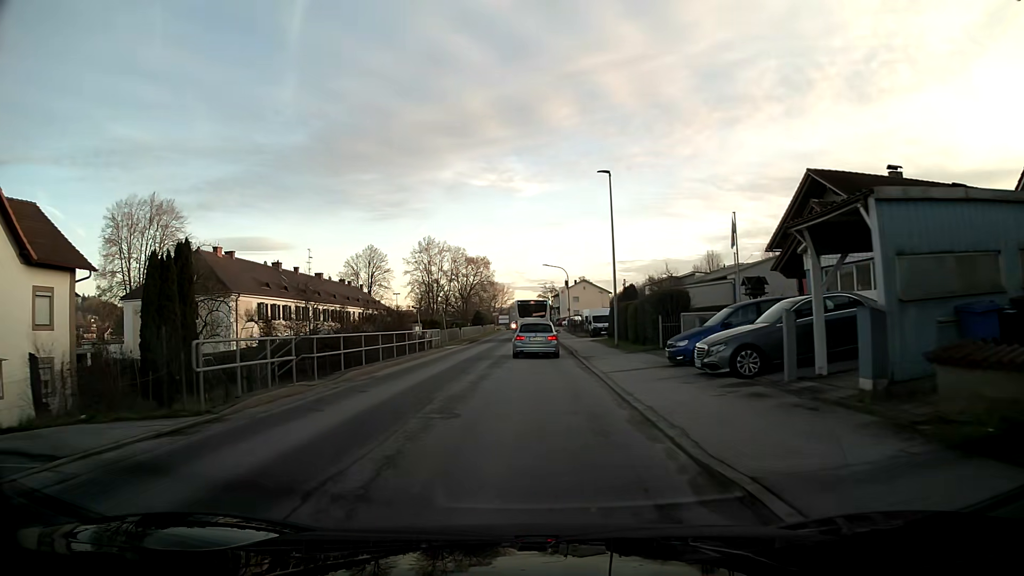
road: unclassified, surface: asphalt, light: Day
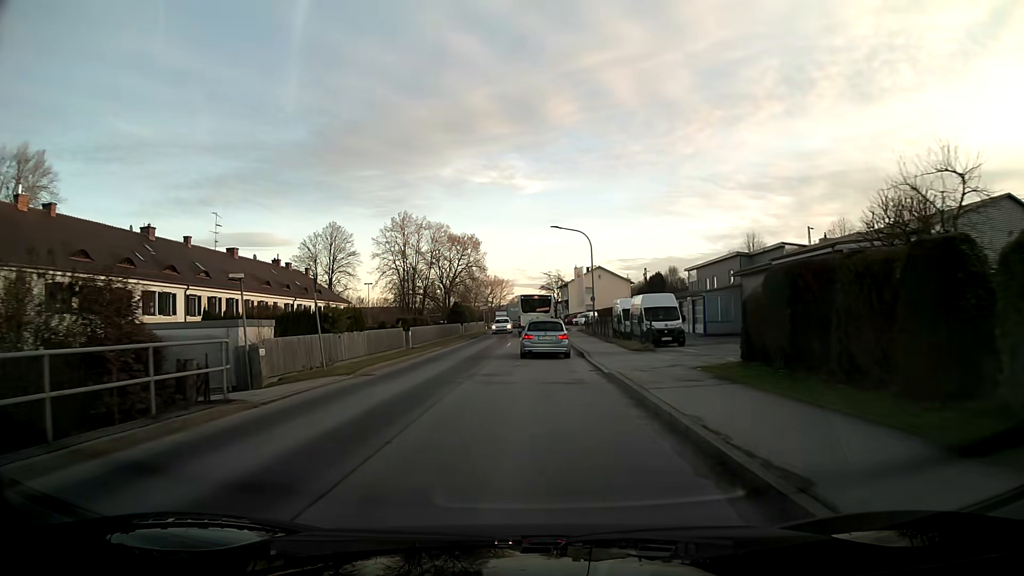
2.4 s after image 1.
(0.0, +28.3) m; 0°
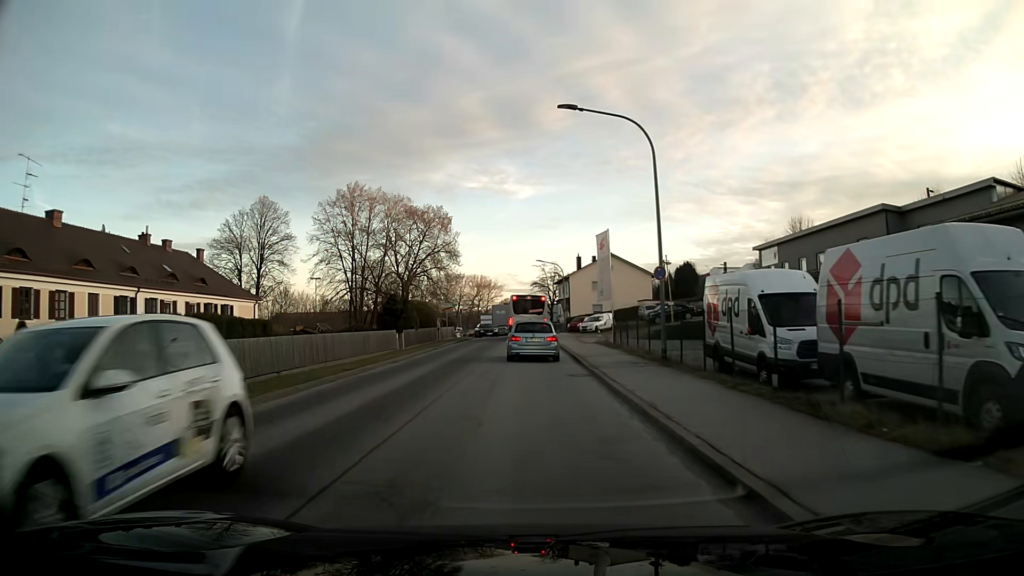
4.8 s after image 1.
(+0.2, +26.9) m; 0°
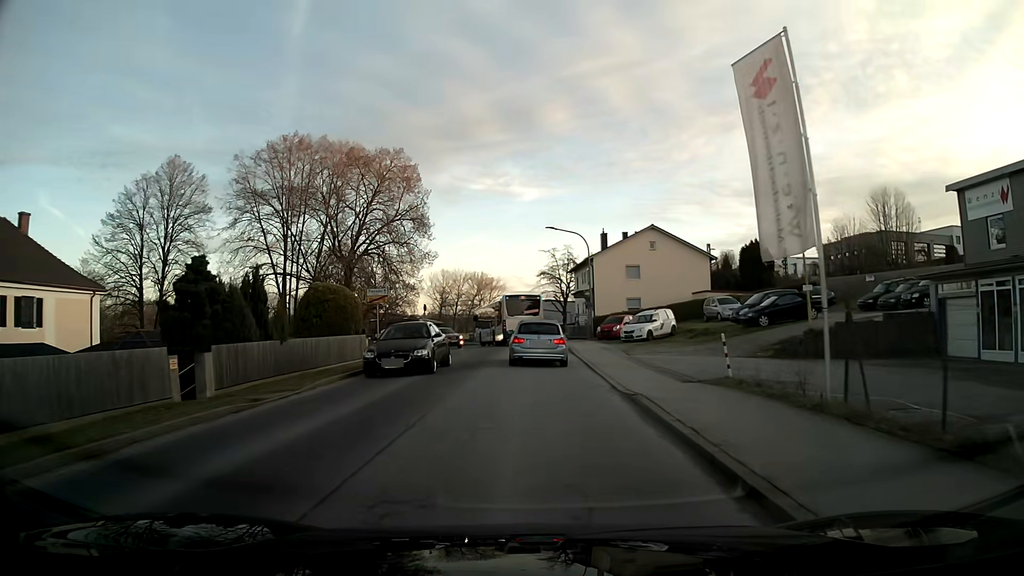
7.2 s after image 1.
(-0.1, +24.9) m; 0°
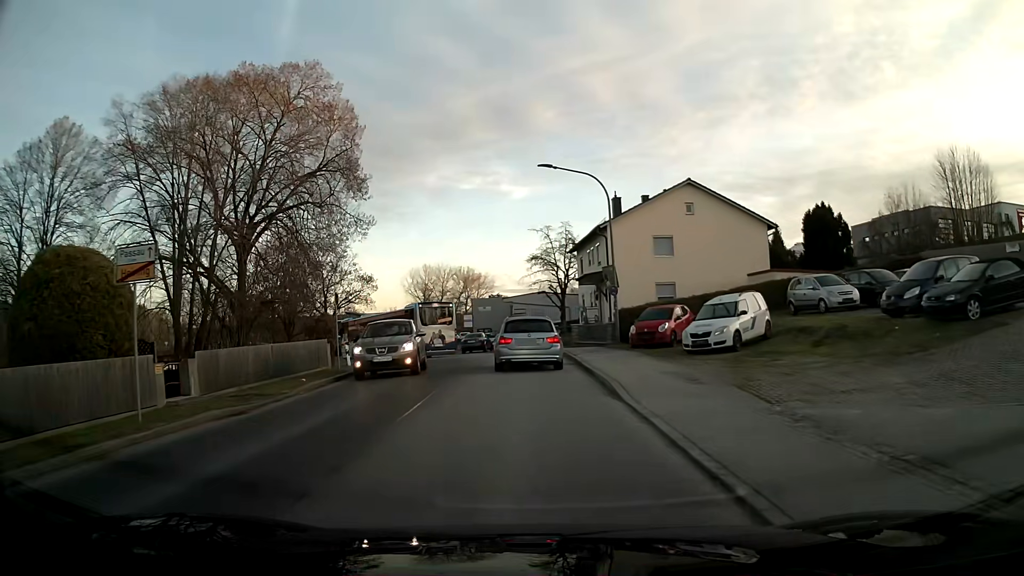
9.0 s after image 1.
(+0.1, +16.9) m; 0°
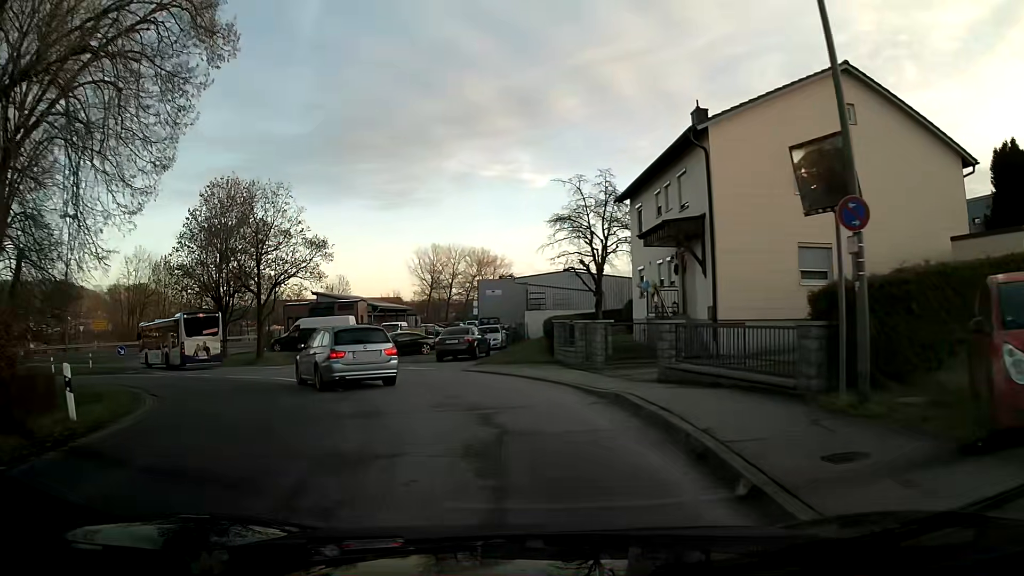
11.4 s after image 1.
(-0.3, +19.2) m; -3°
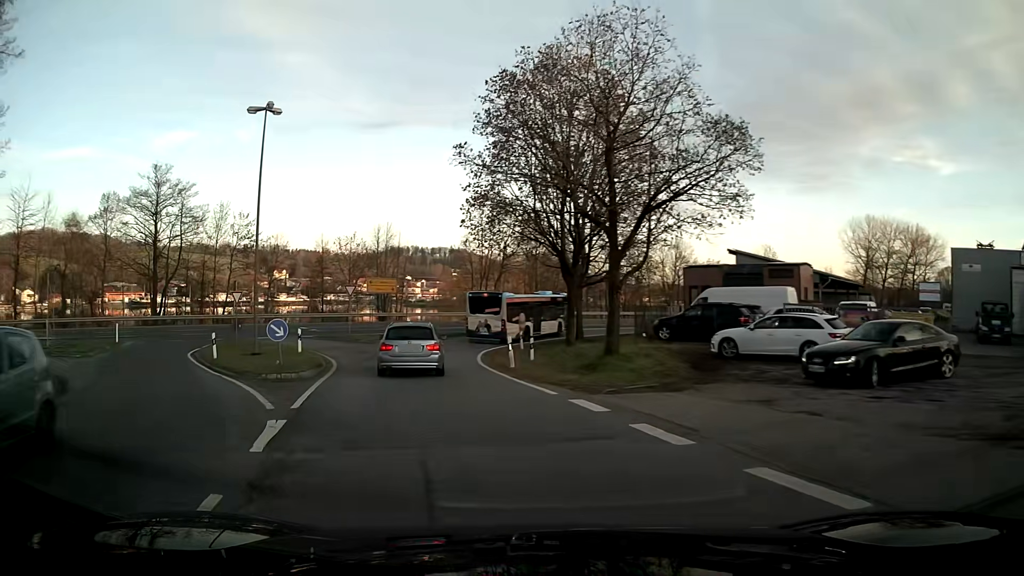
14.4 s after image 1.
(-6.5, +21.2) m; -37°
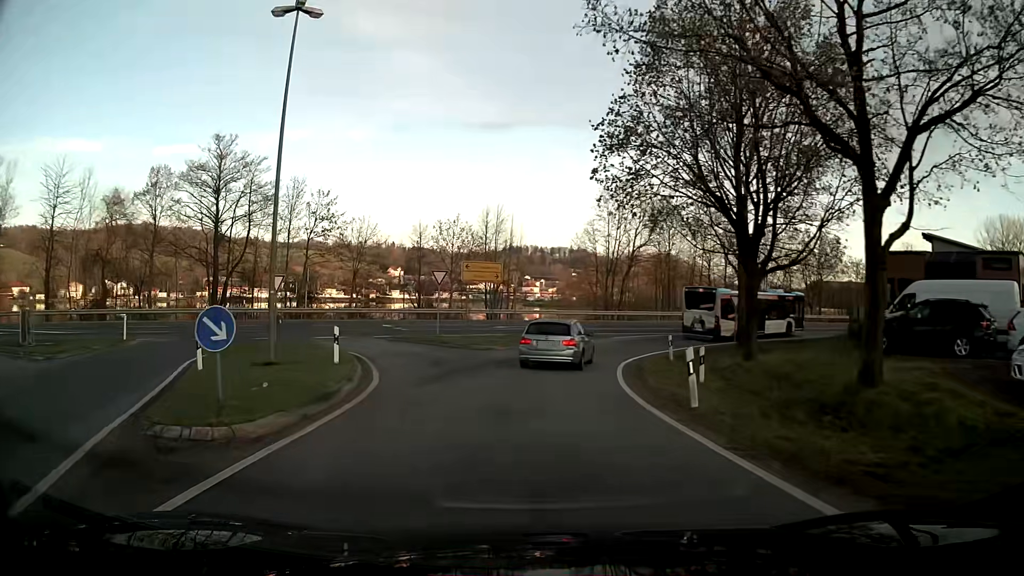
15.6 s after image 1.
(-0.9, +10.3) m; -7°
